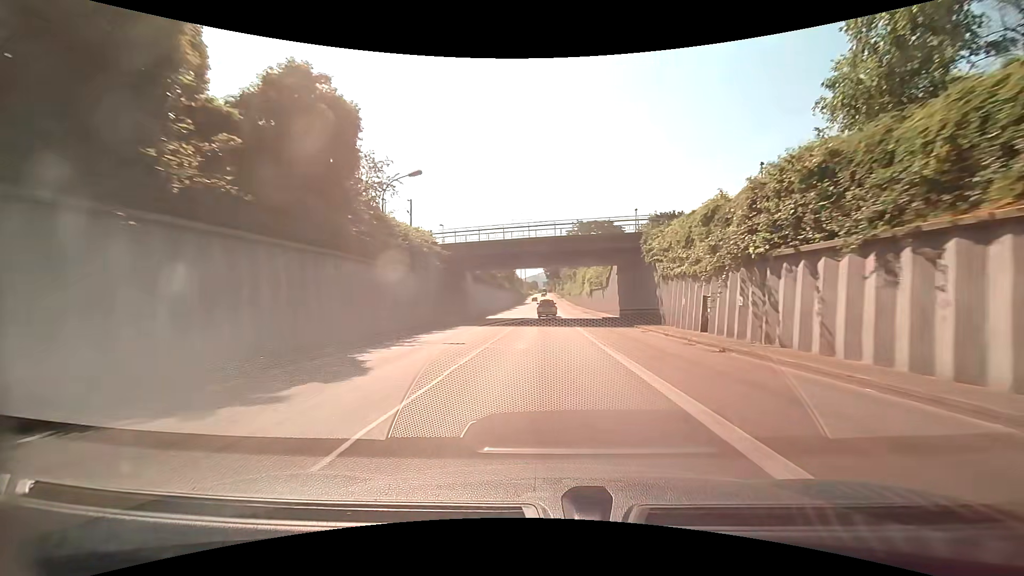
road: trunk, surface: asphalt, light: Day
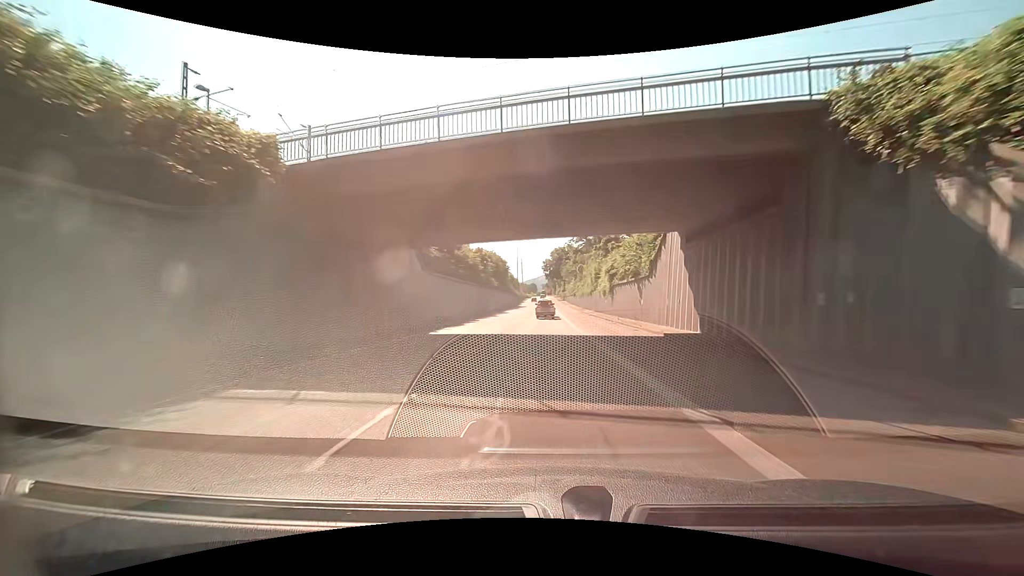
(+0.1, +23.5) m; 0°
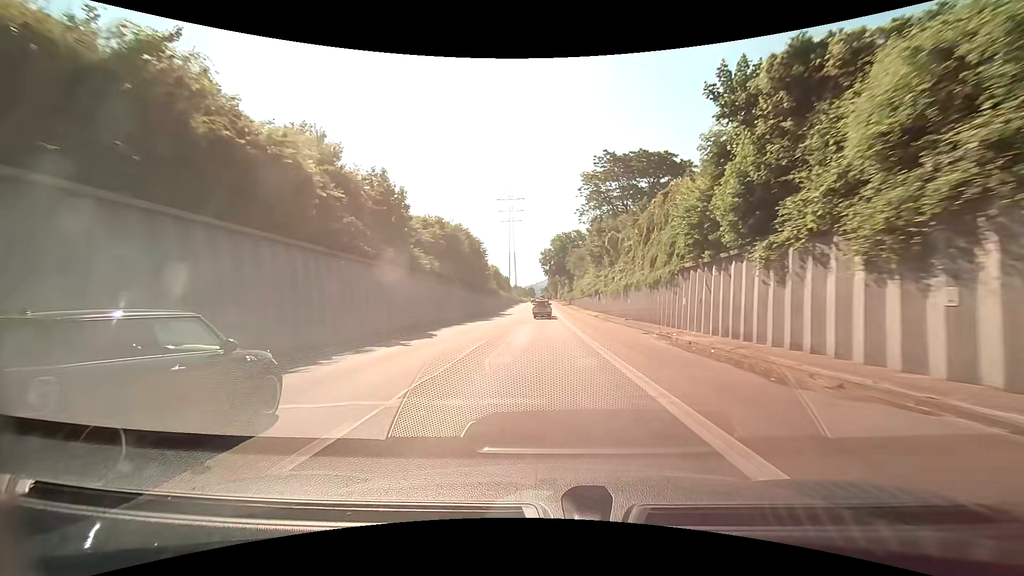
(-0.1, +46.4) m; 0°
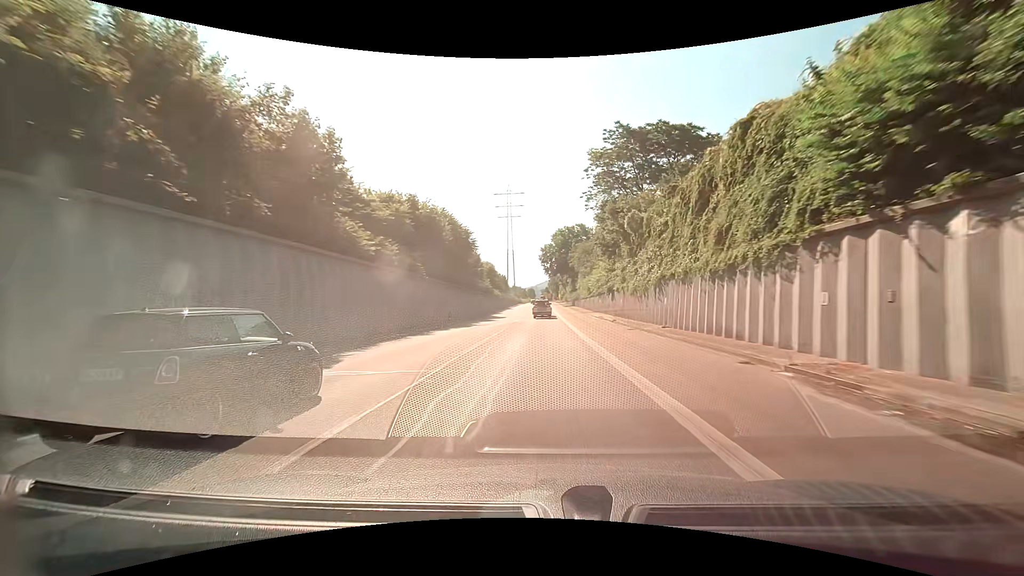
(0.0, +11.6) m; 0°
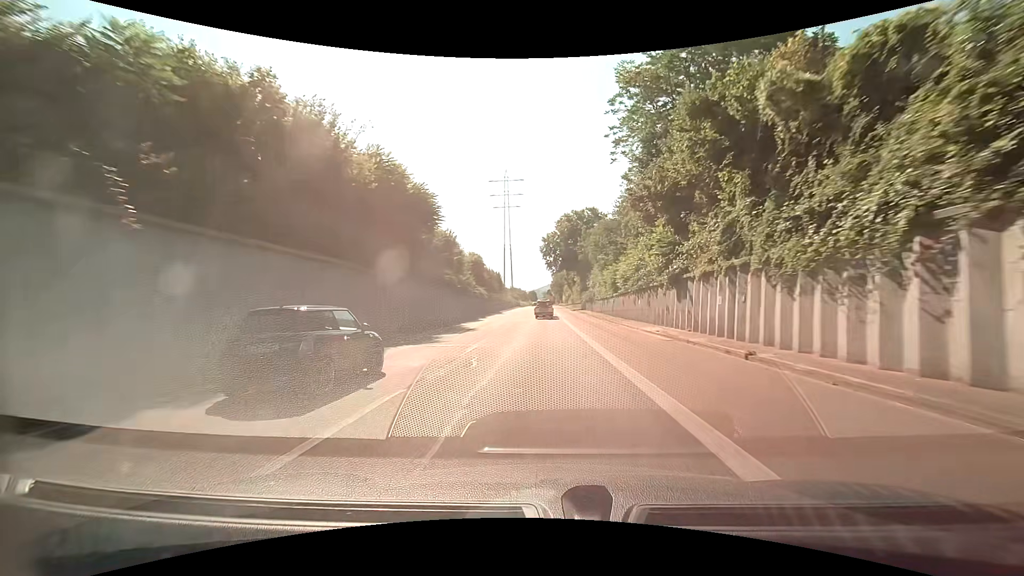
(-0.1, +23.2) m; 0°
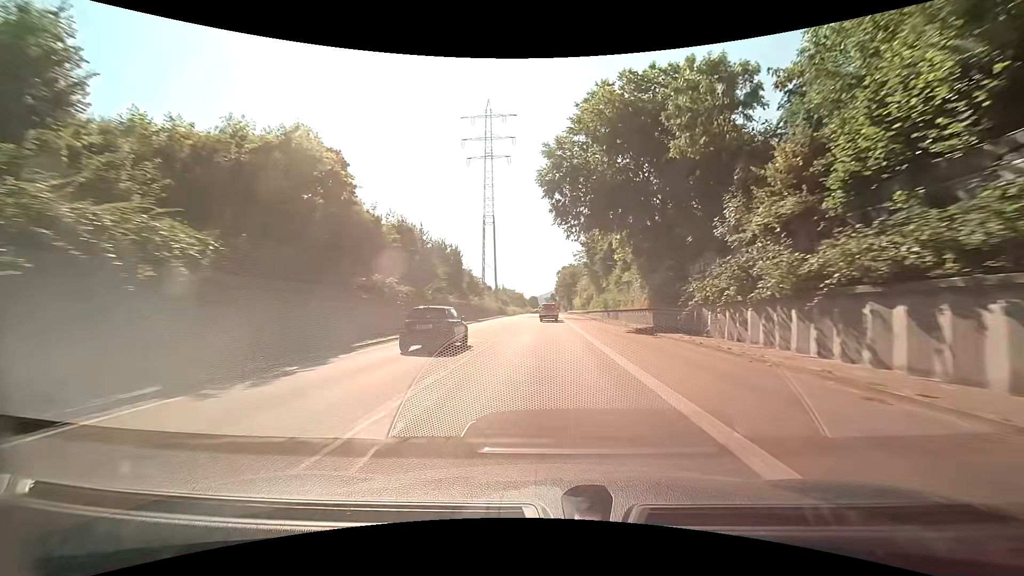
(-0.4, +57.5) m; 0°
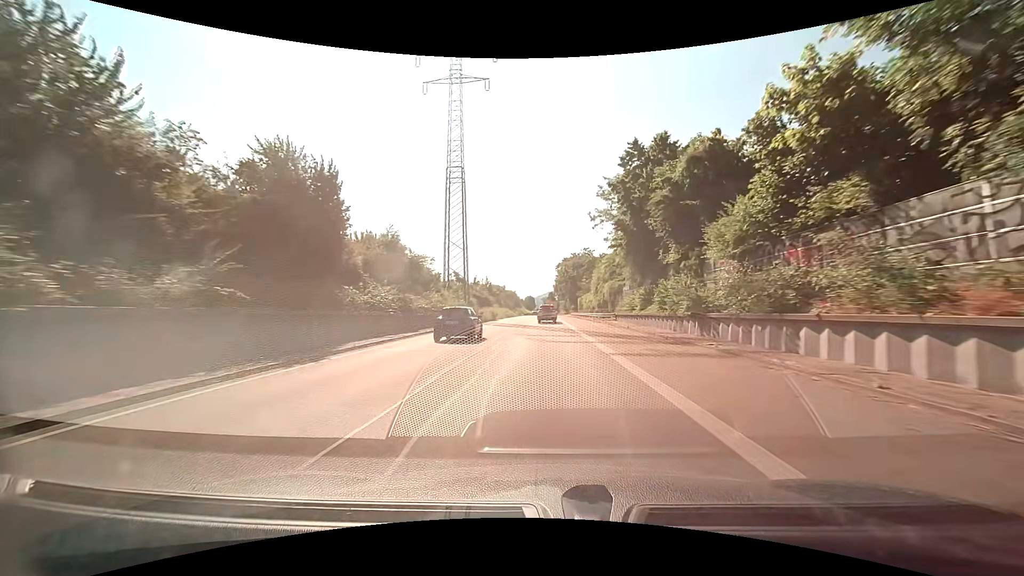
(0.0, +33.7) m; 0°
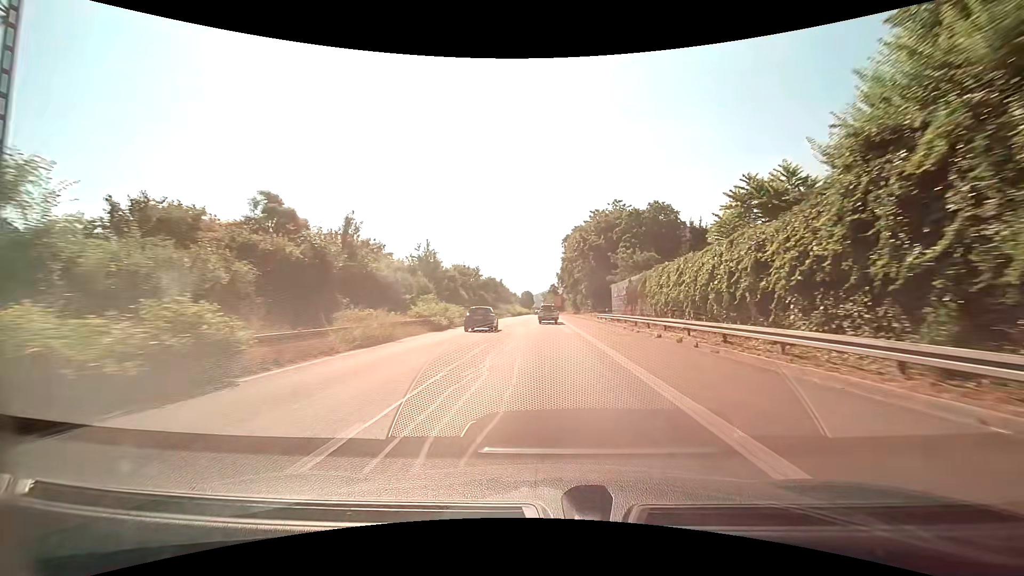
(+0.3, +54.7) m; 0°
(0, +10) (0, +20) (0, +30) (0, +40) (0, +50) (0, +60) (0, +70) (0, +80) (0, +90) (0, +100) m
